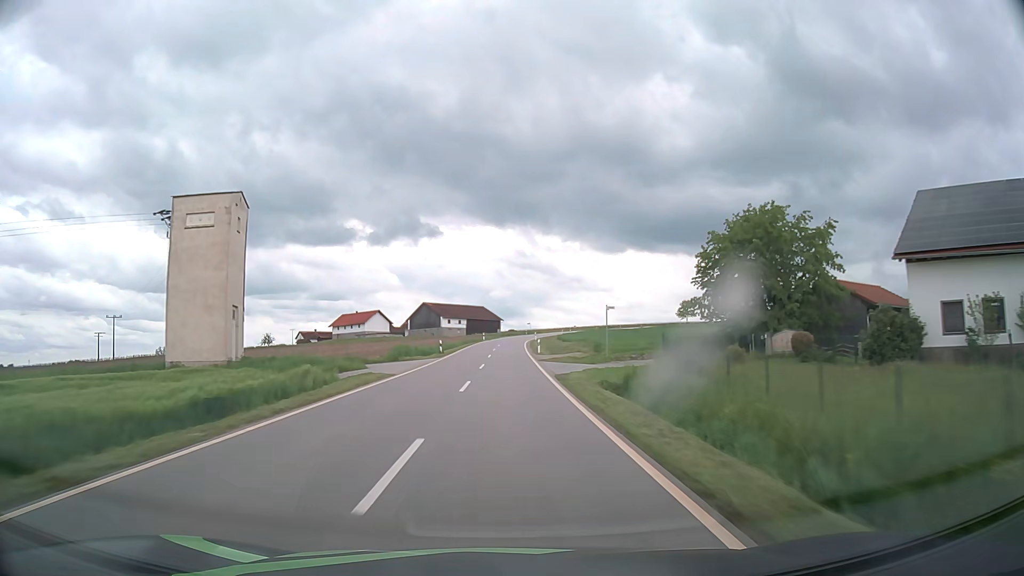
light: Day
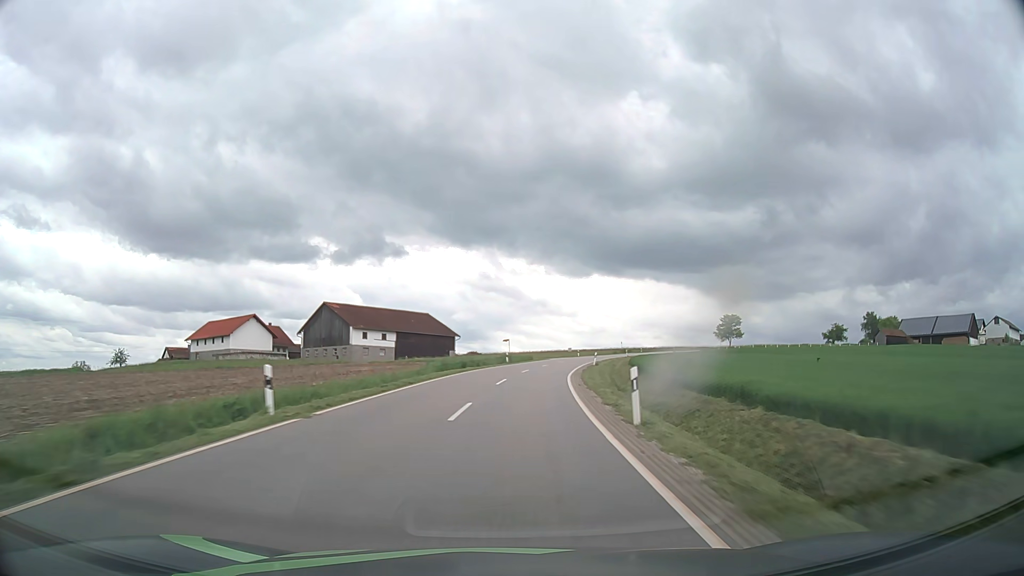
(+0.6, +78.1) m; +3°
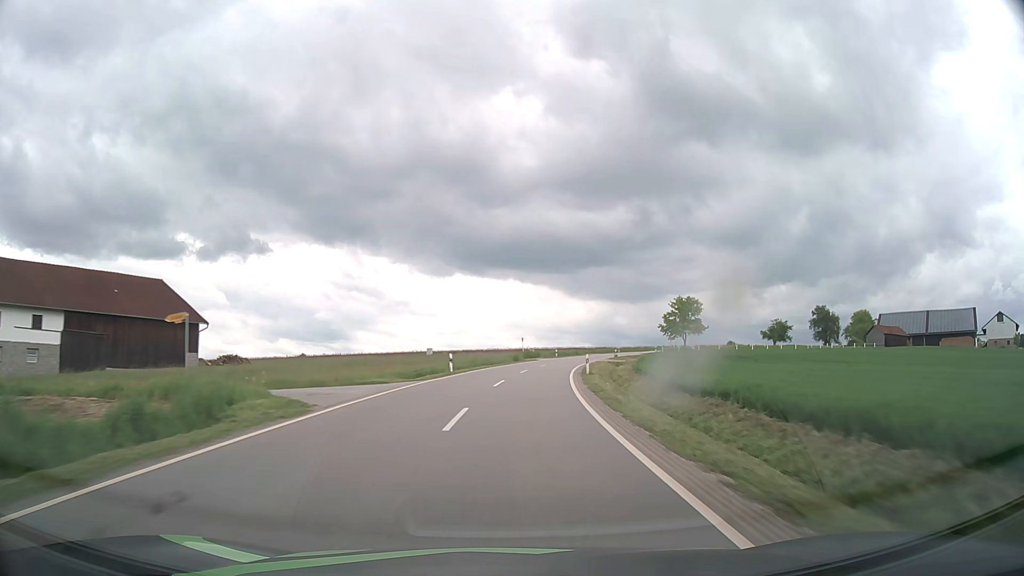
(+6.1, +62.0) m; +12°
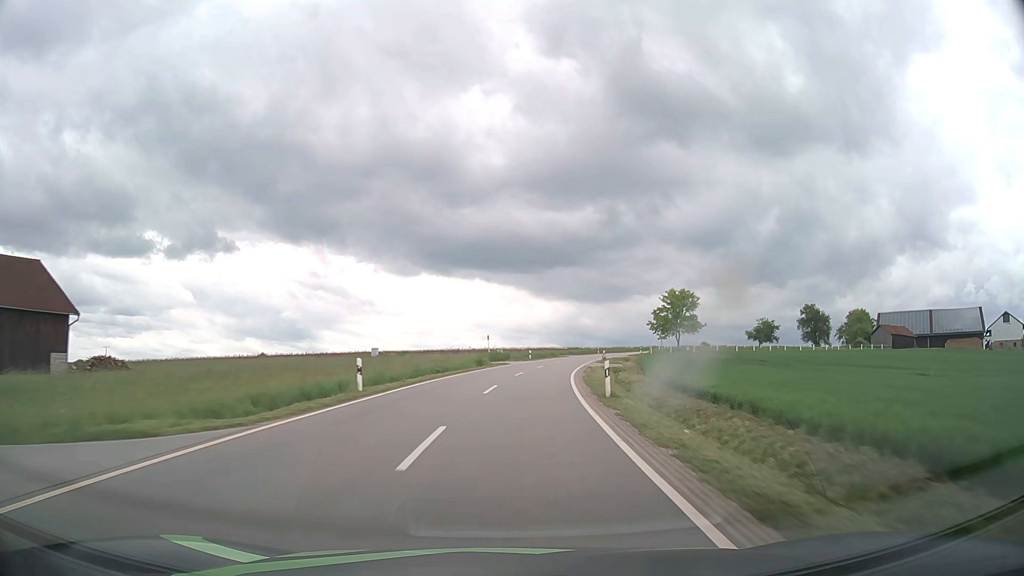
(+0.4, +15.7) m; +3°
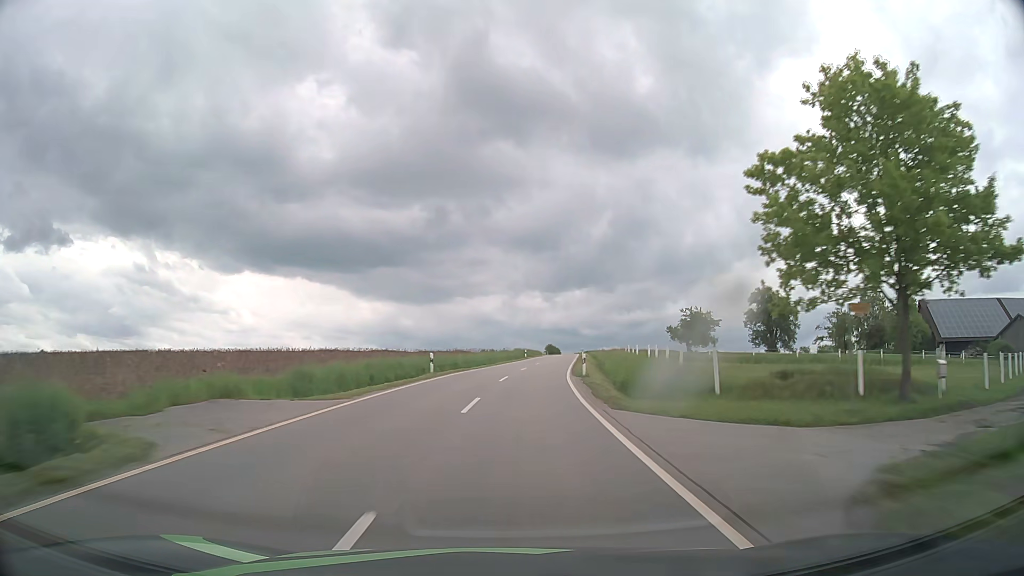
(+10.2, +77.9) m; +15°
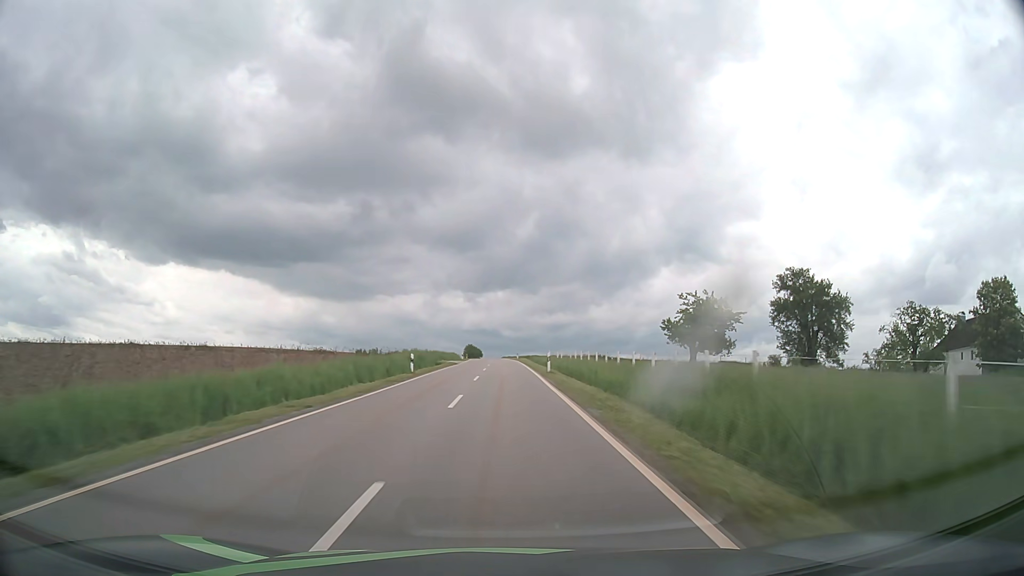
(+3.2, +47.3) m; +7°
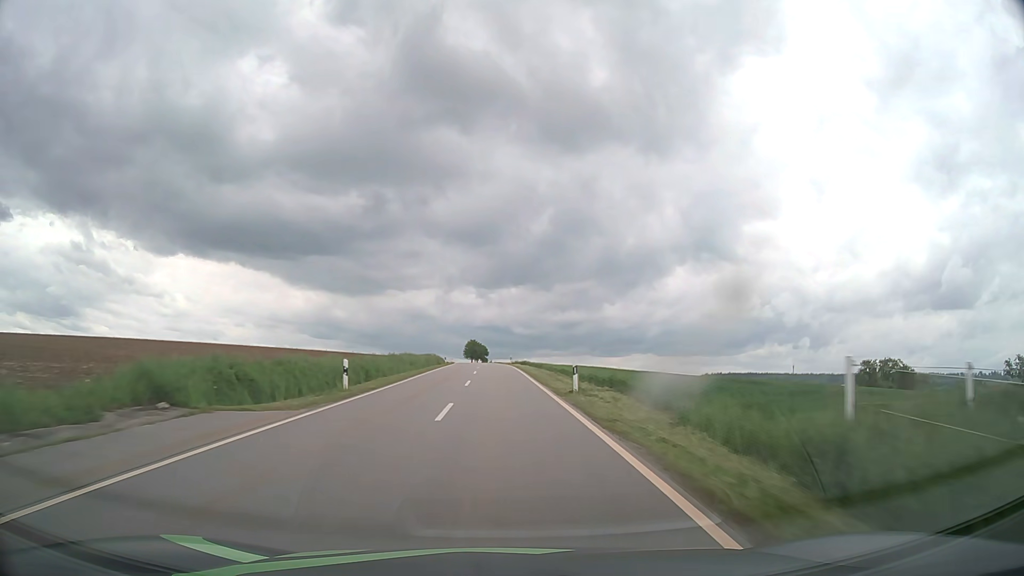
(+0.1, +63.5) m; -1°
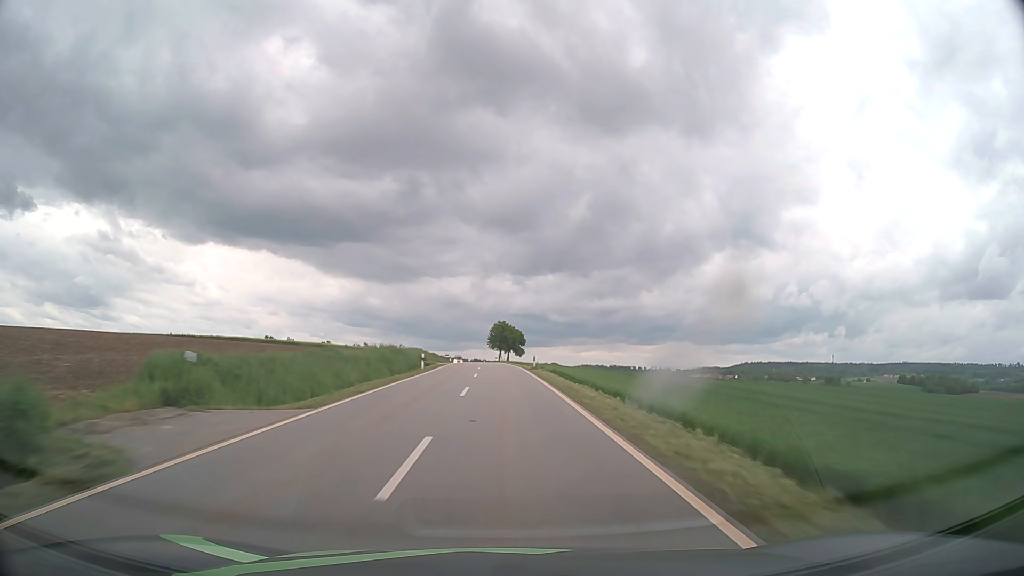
(-2.3, +79.5) m; -3°
(0, +10) (0, +20) (0, +30) (0, +40) (-1, +50) (-1, +60) (-1, +70) (-2, +80) (-2, +90) (-3, +100) m
